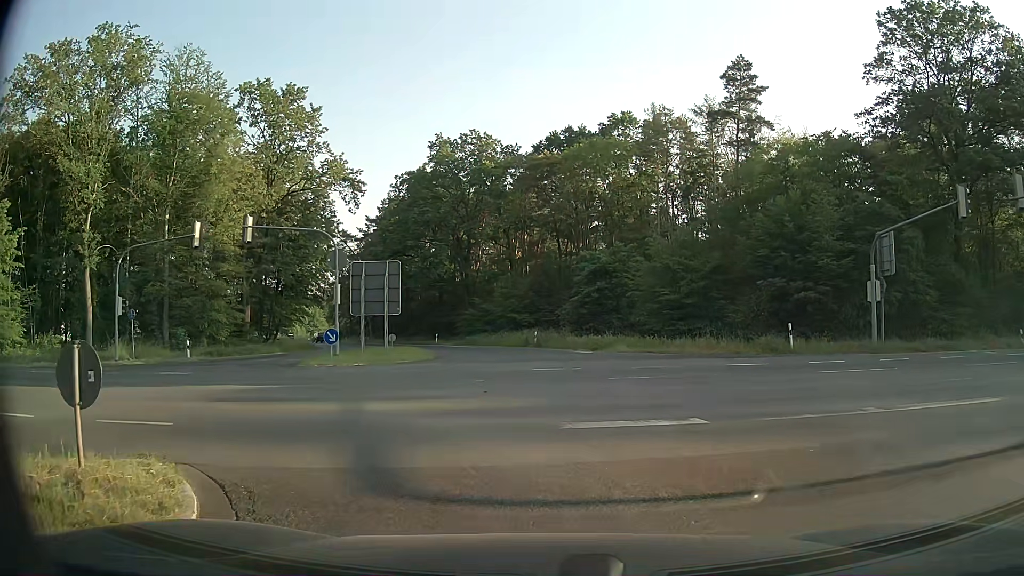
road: secondary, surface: asphalt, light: Day
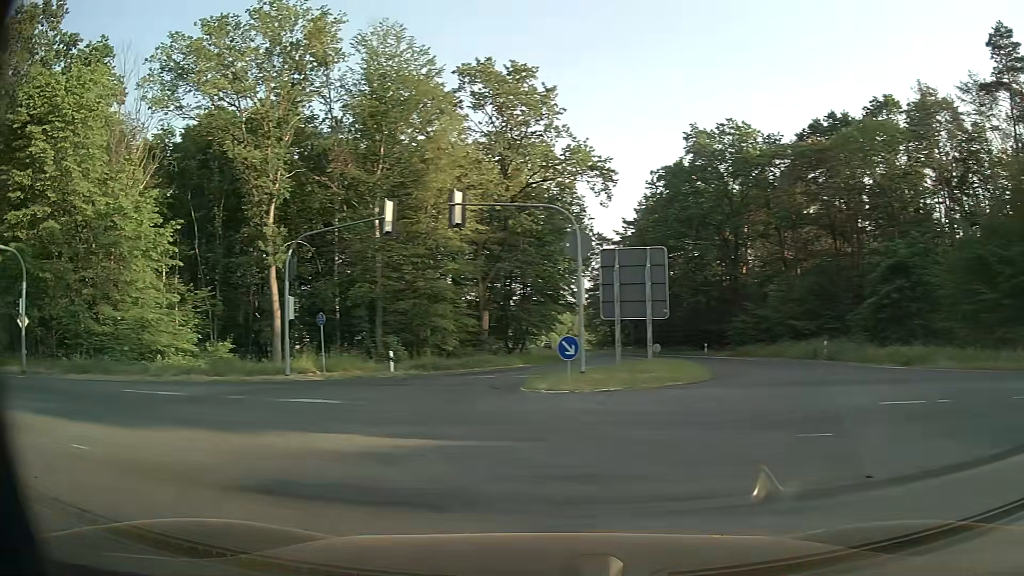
(-0.9, +8.0) m; -19°
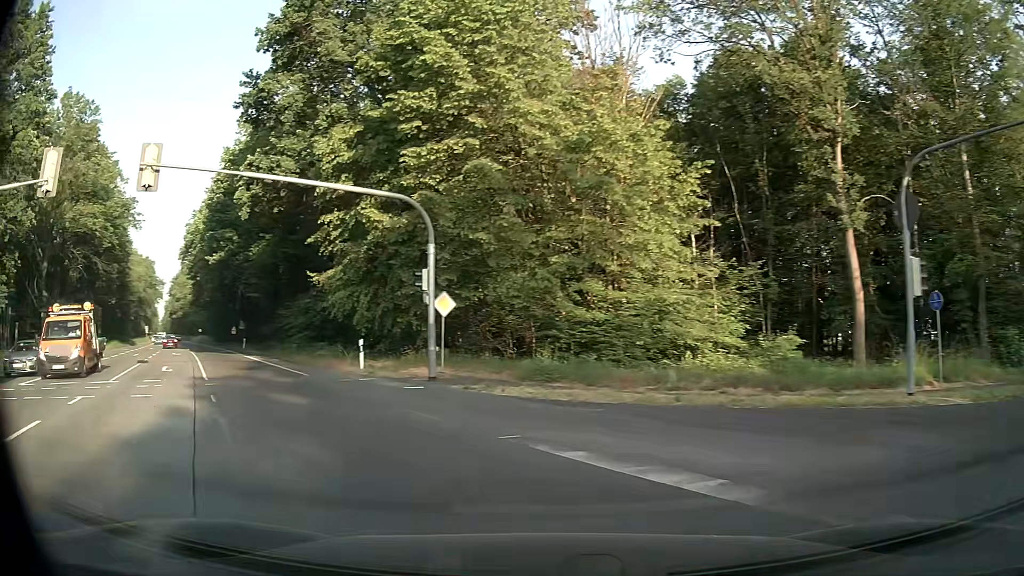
(-4.9, +10.7) m; -47°
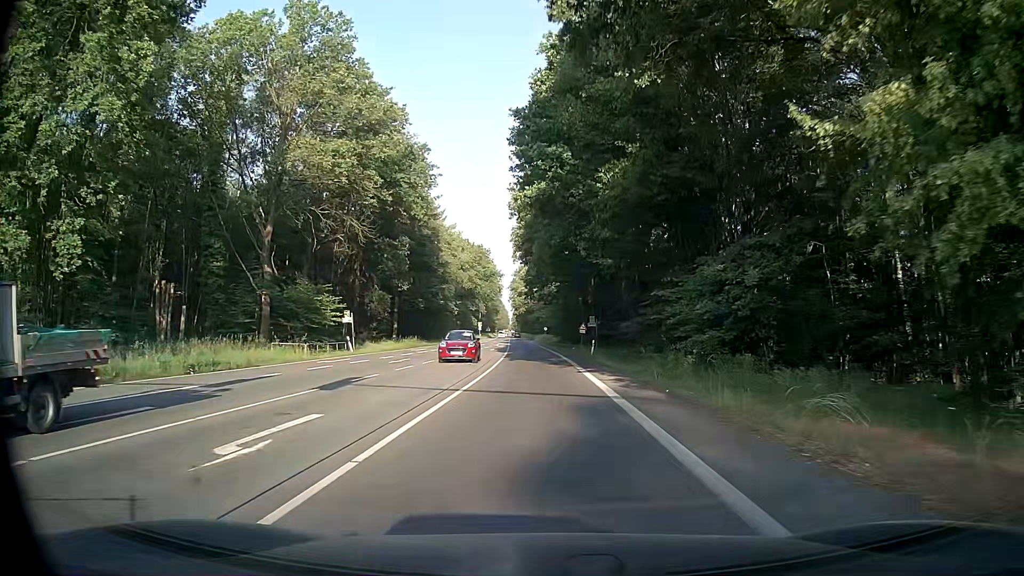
(-8.0, +20.1) m; -33°
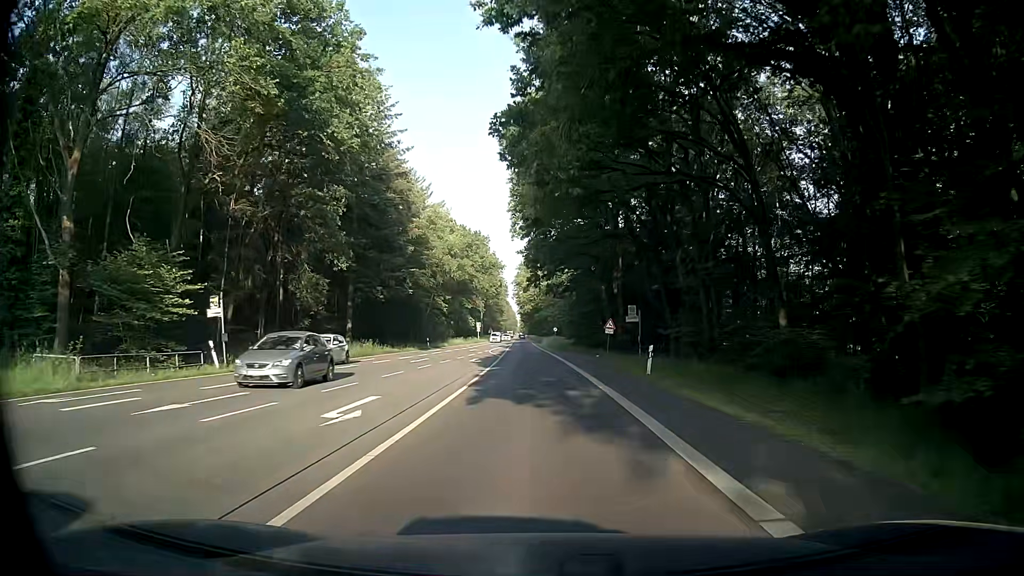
(+0.1, +21.7) m; +1°
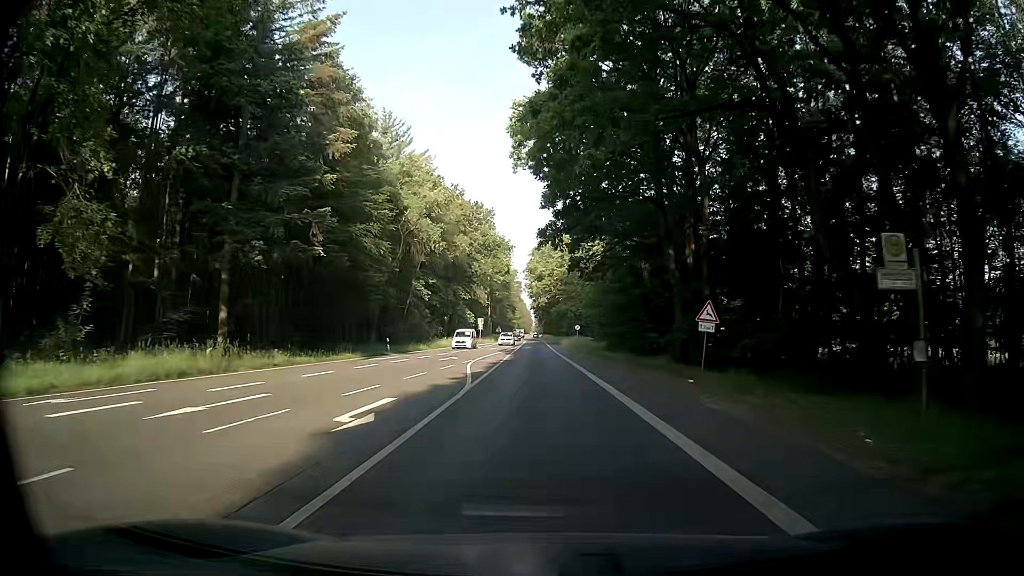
(-0.6, +25.8) m; -1°
